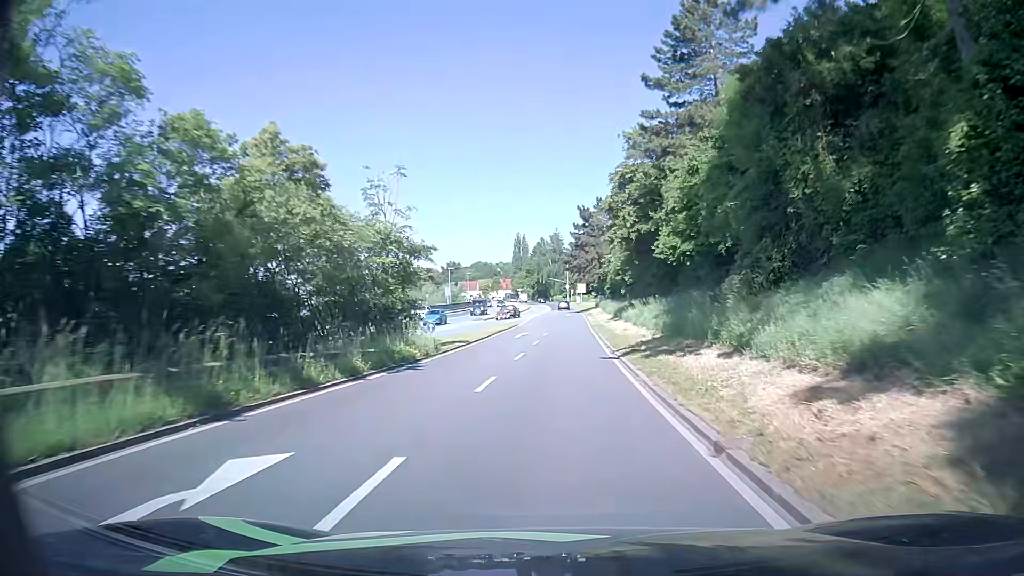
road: primary_link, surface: asphalt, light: Day
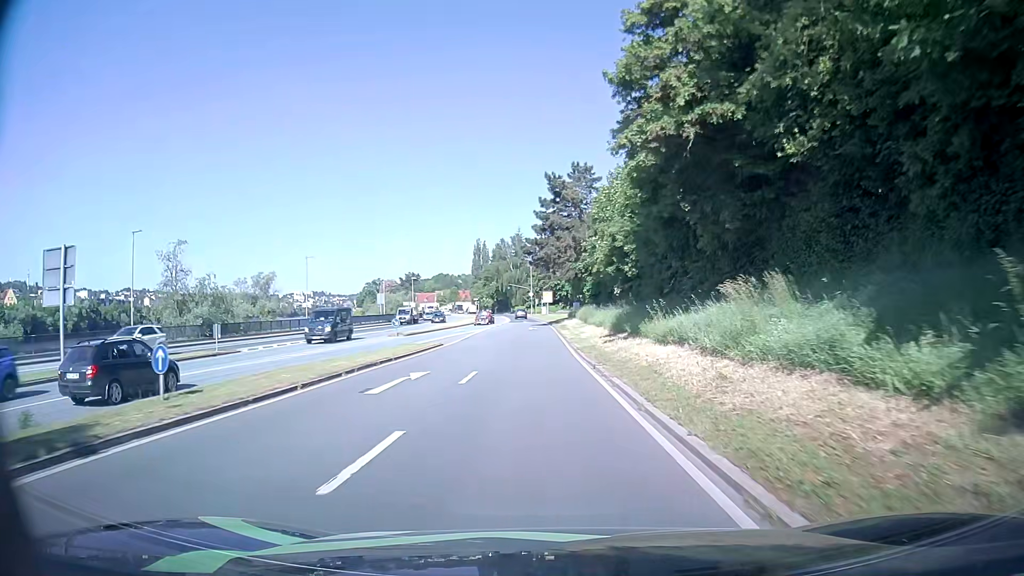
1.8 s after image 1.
(+0.8, +25.2) m; +3°
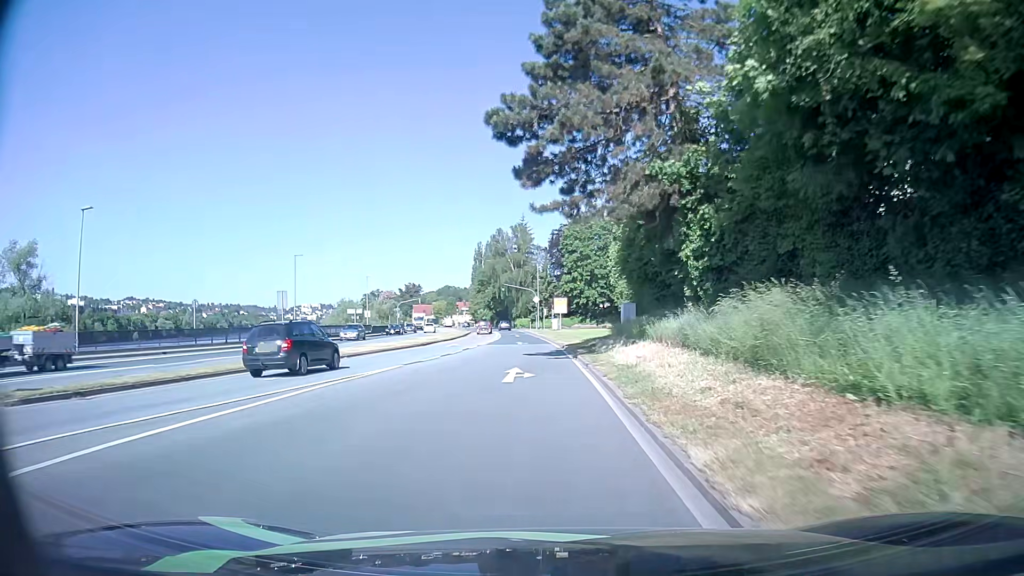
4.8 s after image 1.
(-0.3, +40.1) m; -1°
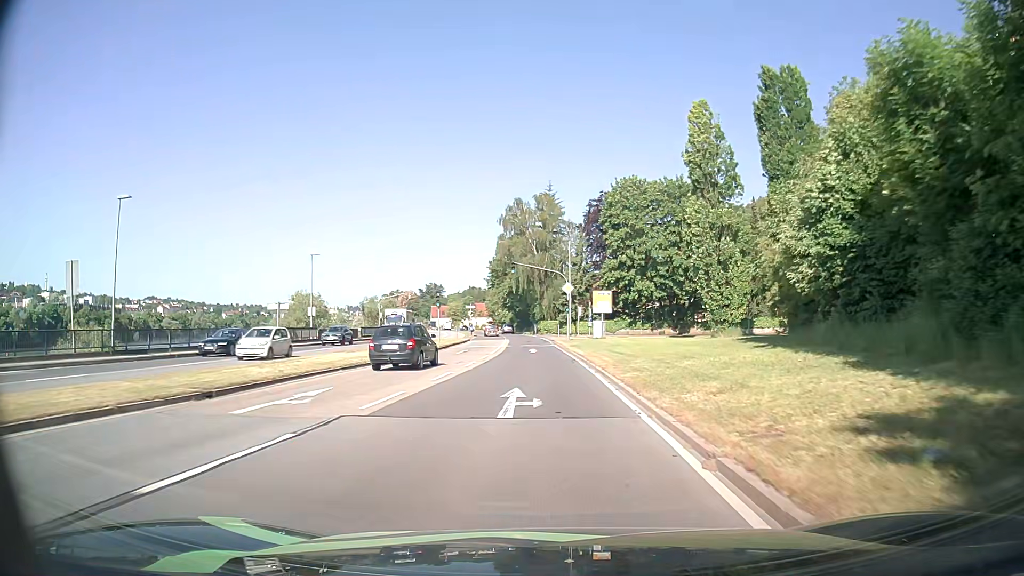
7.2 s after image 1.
(-0.6, +31.8) m; -2°
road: primary
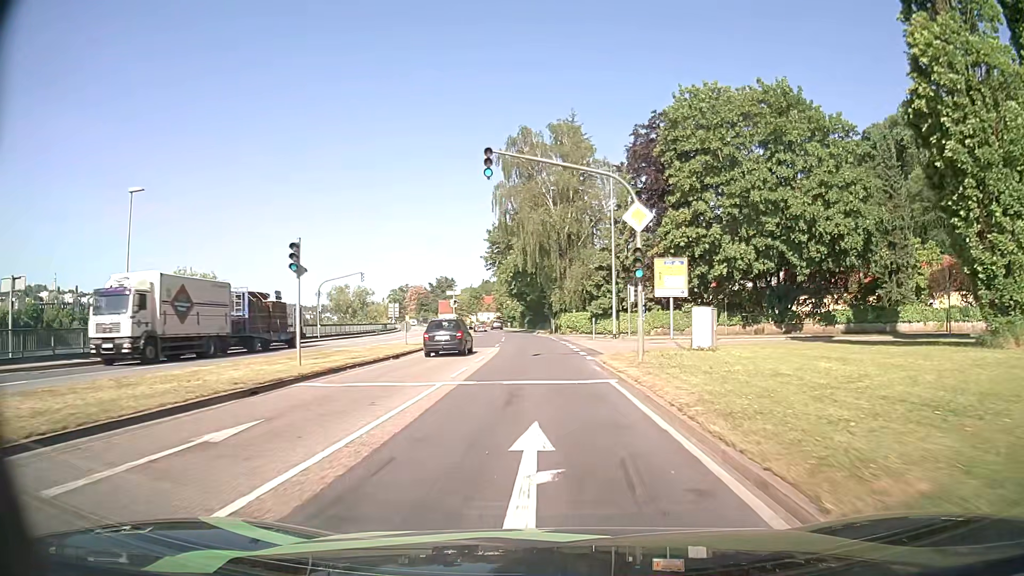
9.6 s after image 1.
(-0.6, +31.1) m; -2°
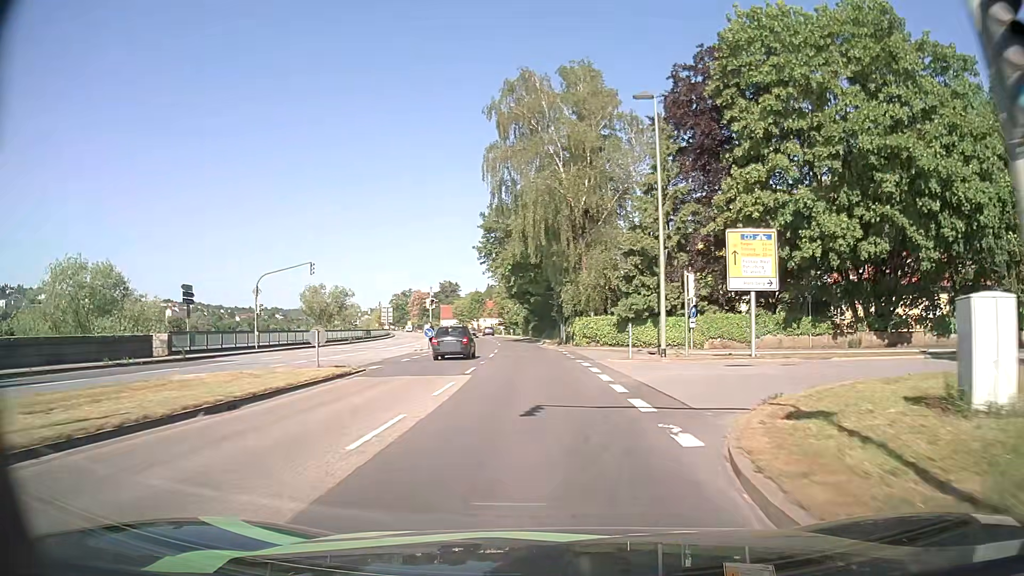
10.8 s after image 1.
(-0.1, +14.9) m; -1°
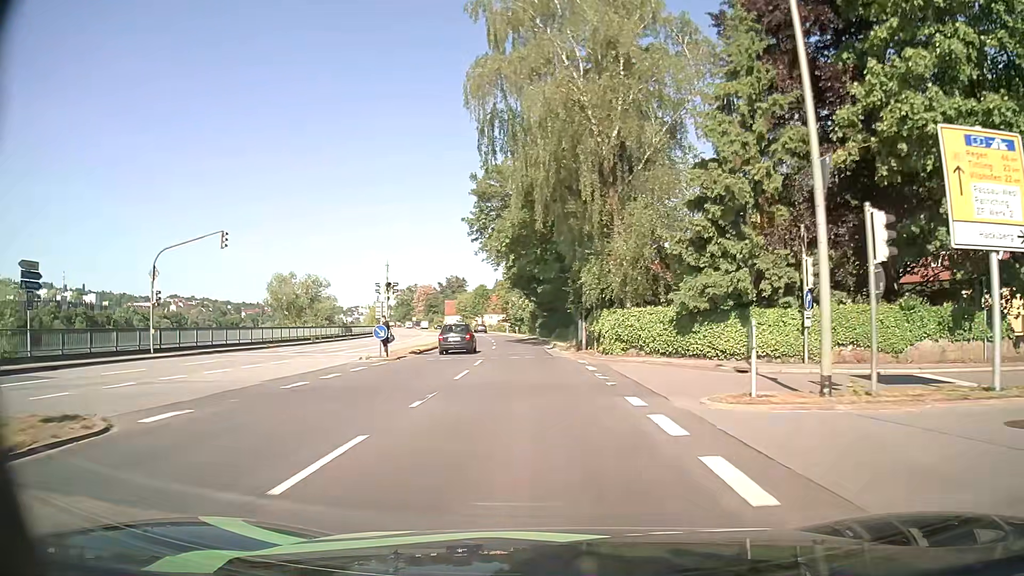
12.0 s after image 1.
(-0.1, +14.5) m; -1°
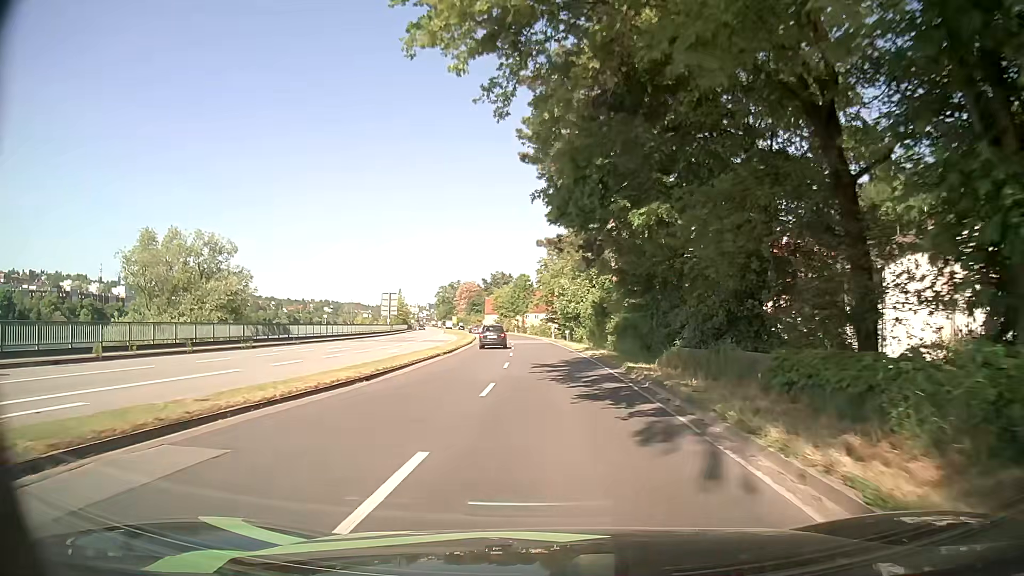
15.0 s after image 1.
(-1.5, +35.2) m; -4°
(0, +10) (0, +20) (0, +30) (-1, +40) (-1, +50) (-2, +60) (-3, +70) (-4, +80) (-5, +90) (-6, +100) m
